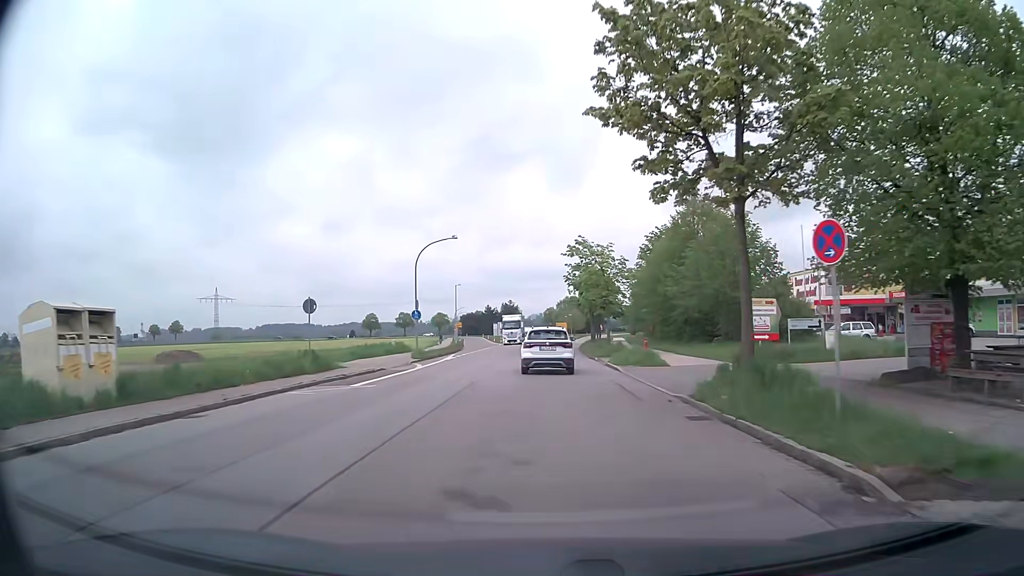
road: tertiary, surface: asphalt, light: Day
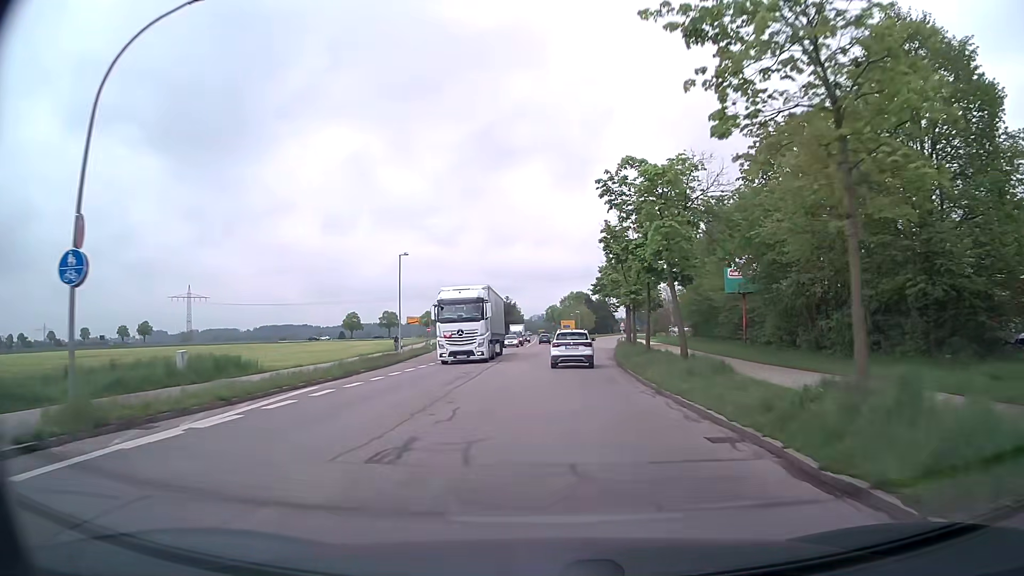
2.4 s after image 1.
(+0.1, +31.4) m; 0°
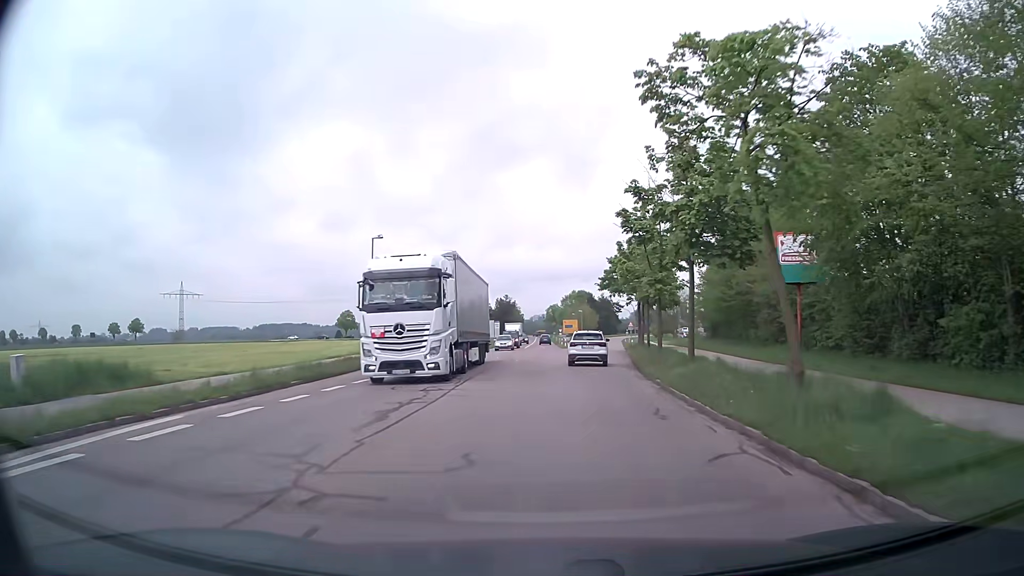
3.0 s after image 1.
(0.0, +8.1) m; 0°
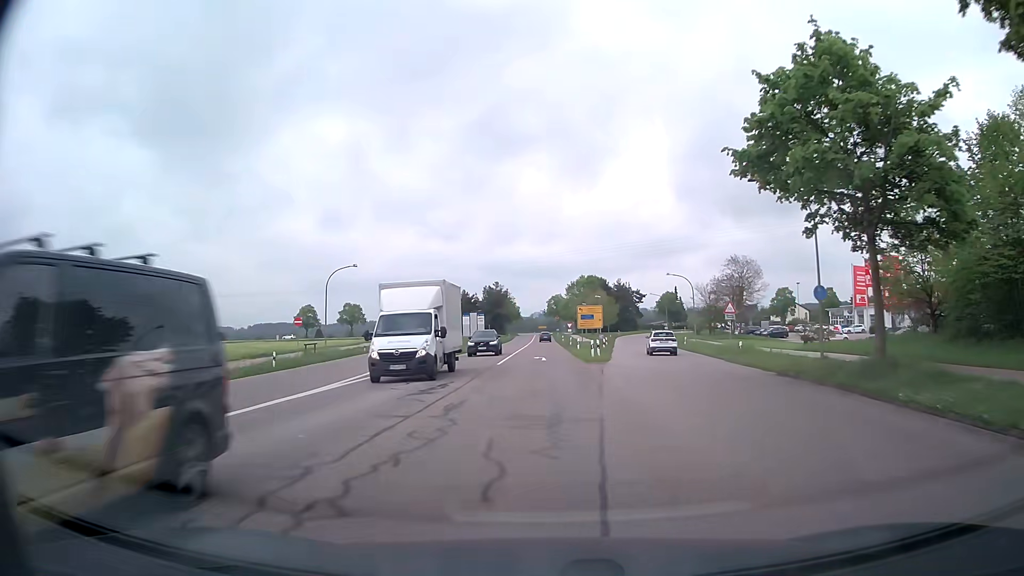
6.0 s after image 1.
(+0.1, +43.5) m; 0°
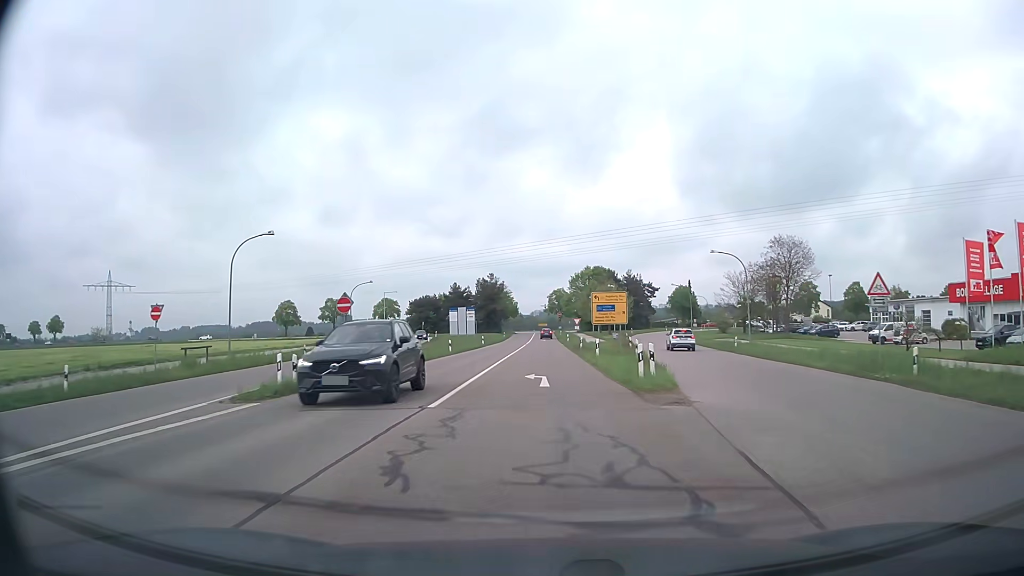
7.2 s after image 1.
(0.0, +17.6) m; 0°
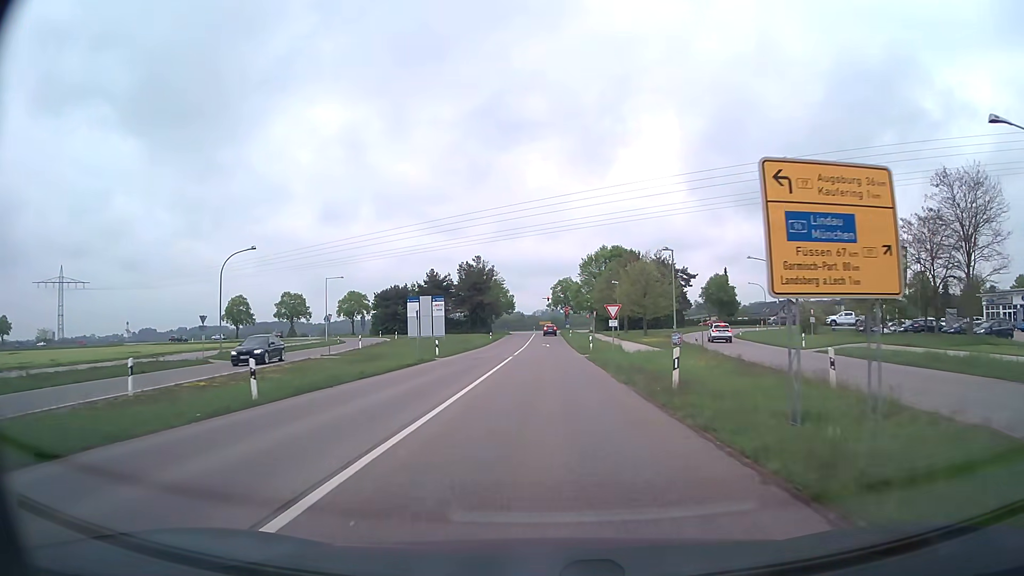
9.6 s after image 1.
(+0.1, +33.4) m; 0°
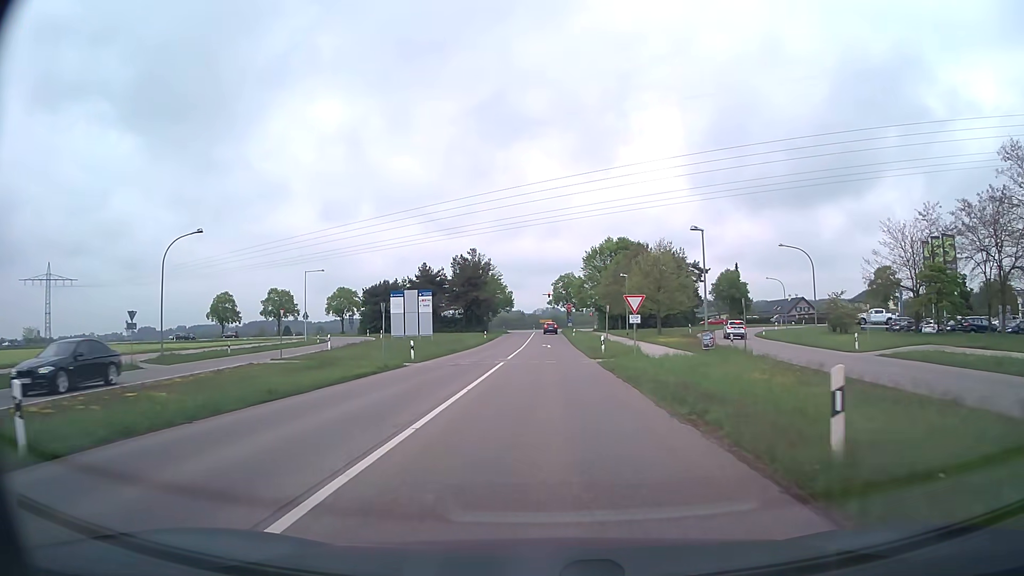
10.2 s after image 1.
(0.0, +7.9) m; 0°
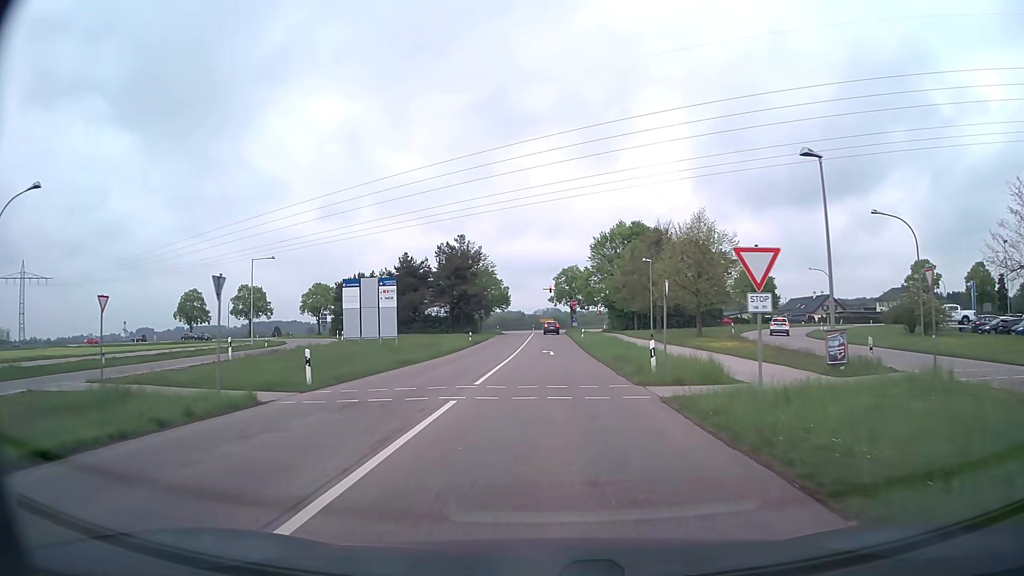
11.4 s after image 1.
(0.0, +15.1) m; 0°
(0, +10) (0, +20) (0, +30) (0, +40) (0, +50) (0, +60) (0, +70) (0, +80) (0, +90) (-1, +100) m
